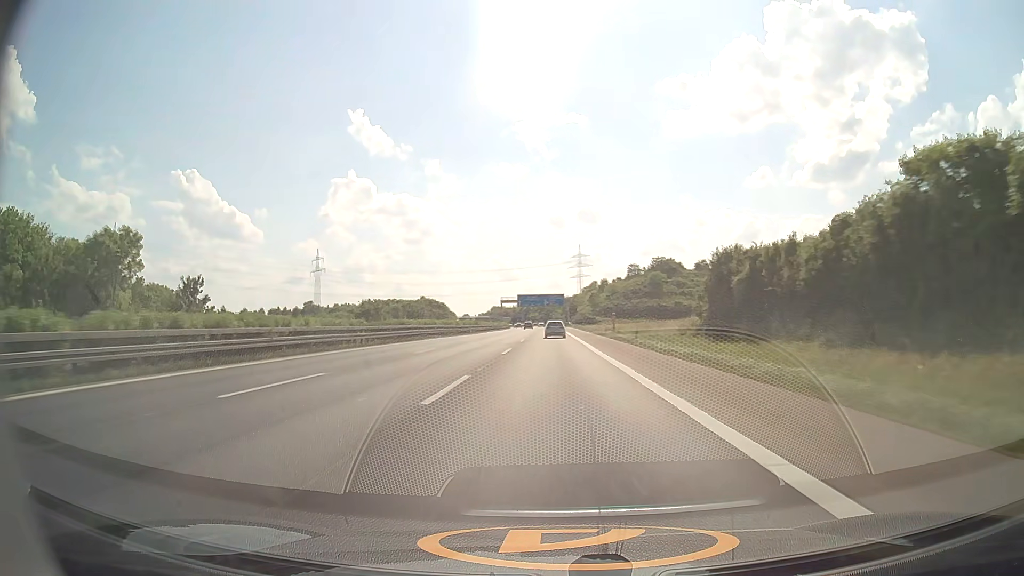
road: motorway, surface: asphalt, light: Day
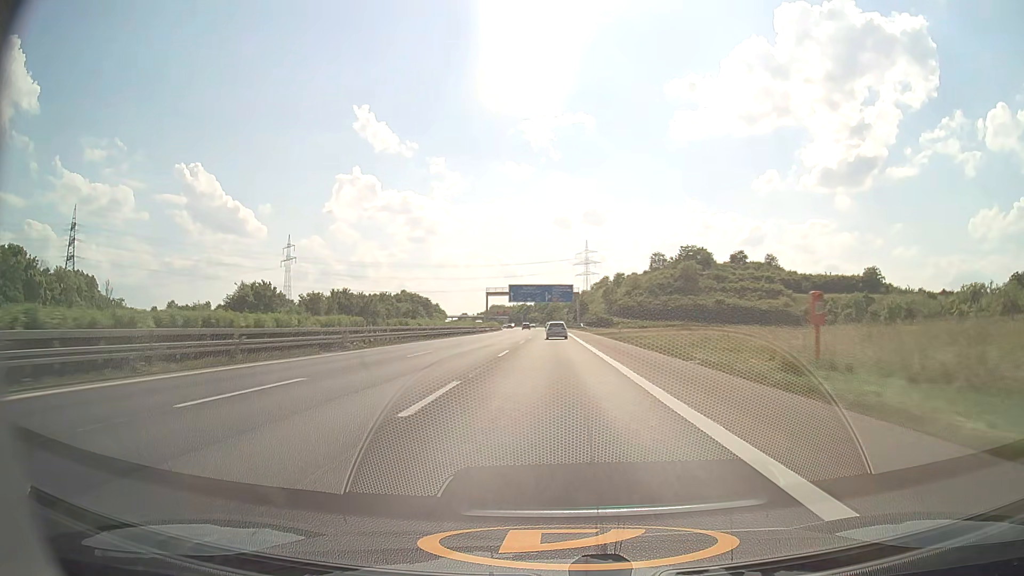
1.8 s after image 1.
(-0.1, +54.5) m; 0°
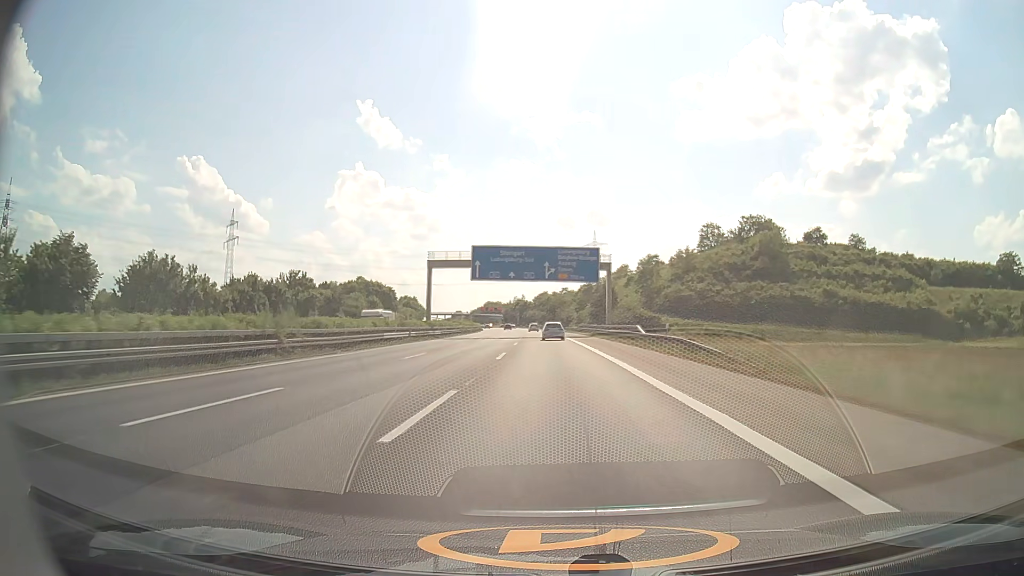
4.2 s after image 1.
(-0.3, +73.0) m; 0°
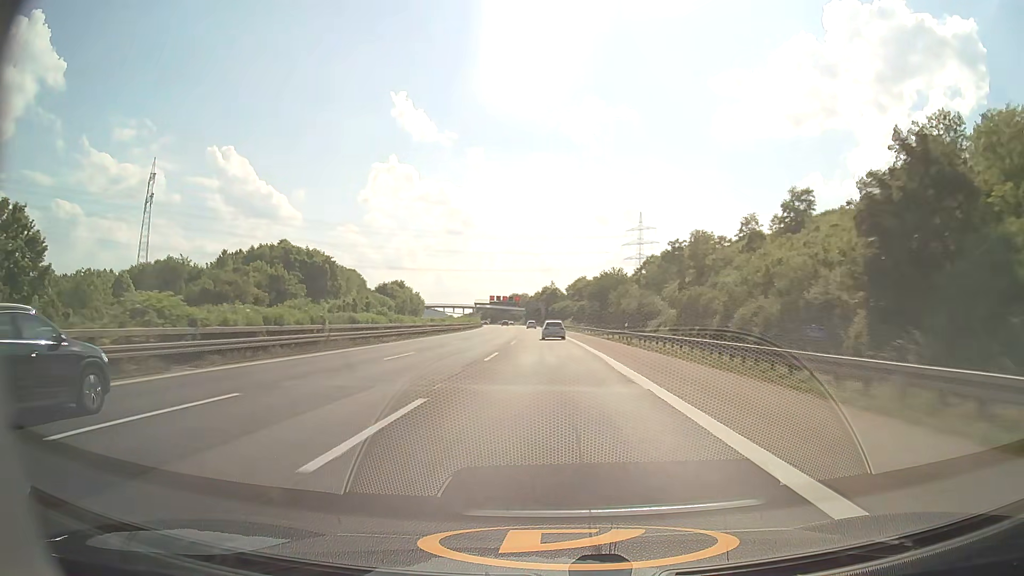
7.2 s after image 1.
(-1.7, +90.5) m; -3°
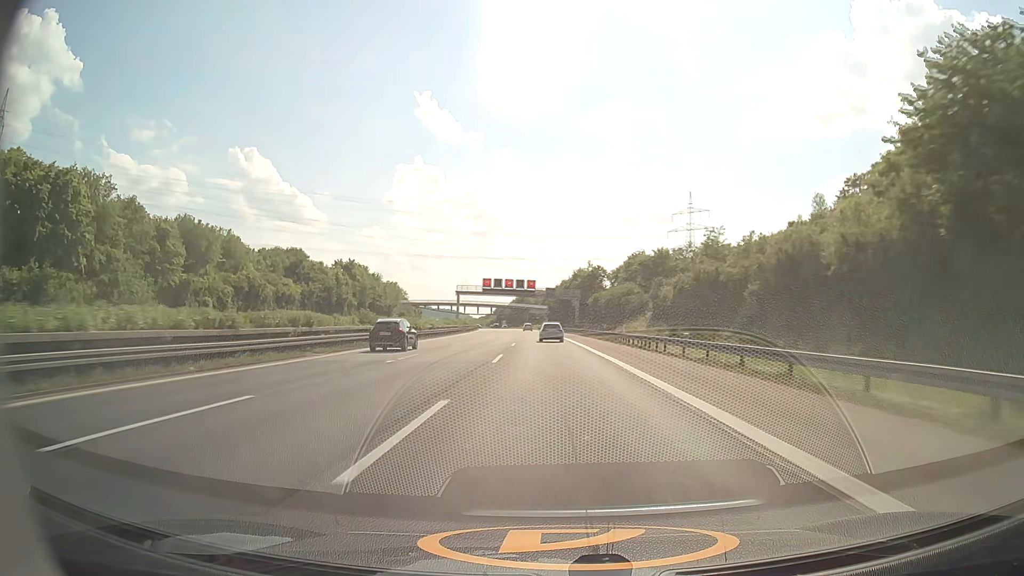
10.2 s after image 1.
(-2.3, +89.0) m; -2°
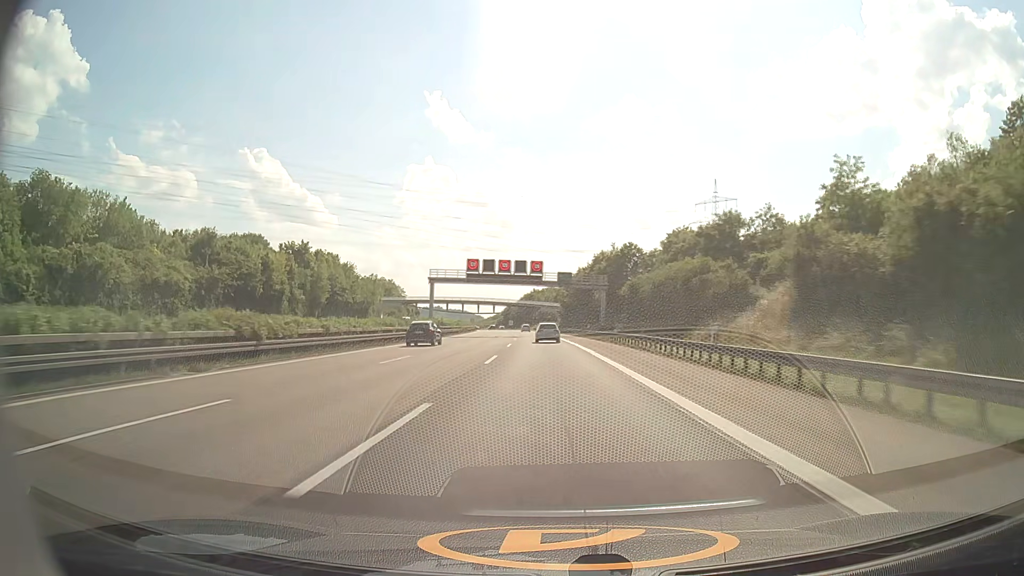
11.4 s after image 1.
(-0.3, +36.1) m; -1°
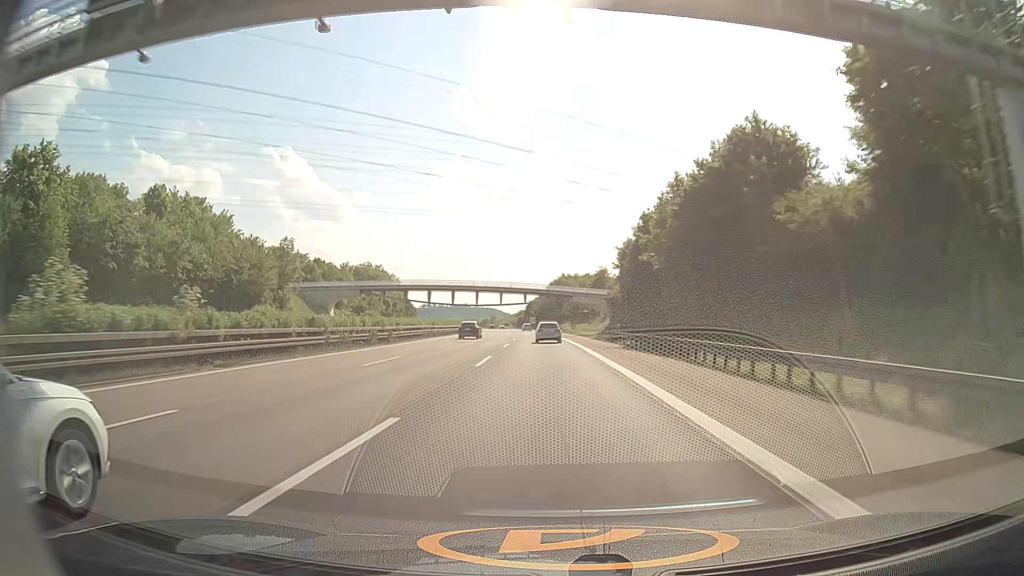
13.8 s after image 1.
(-1.7, +73.0) m; -3°
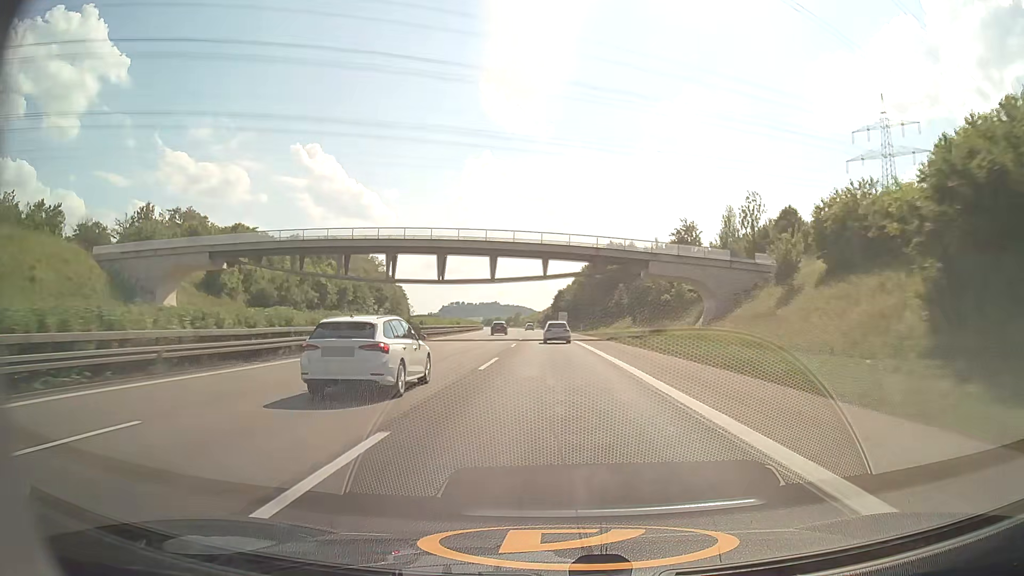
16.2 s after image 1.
(-1.8, +72.5) m; -3°
(0, +10) (0, +20) (0, +30) (0, +40) (-1, +50) (-1, +60) (-1, +70) (-2, +80) (-2, +90) (-3, +100) m
